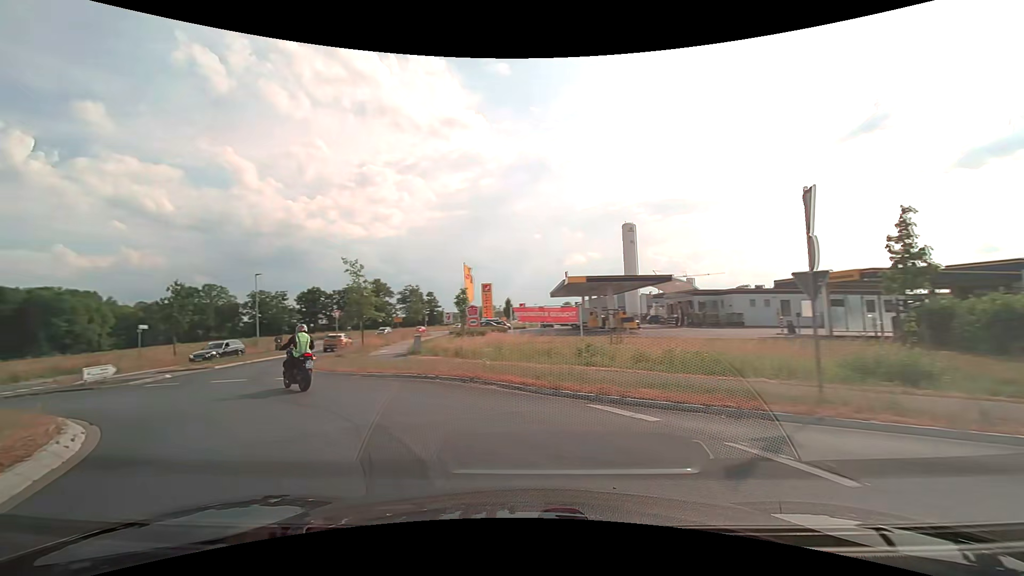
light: Day
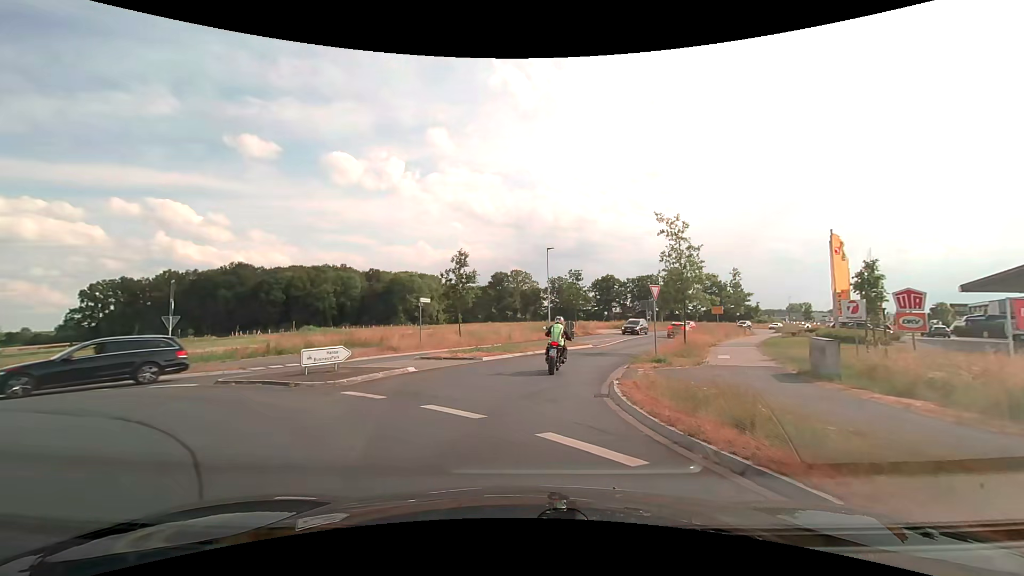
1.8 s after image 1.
(-4.8, +12.0) m; -36°
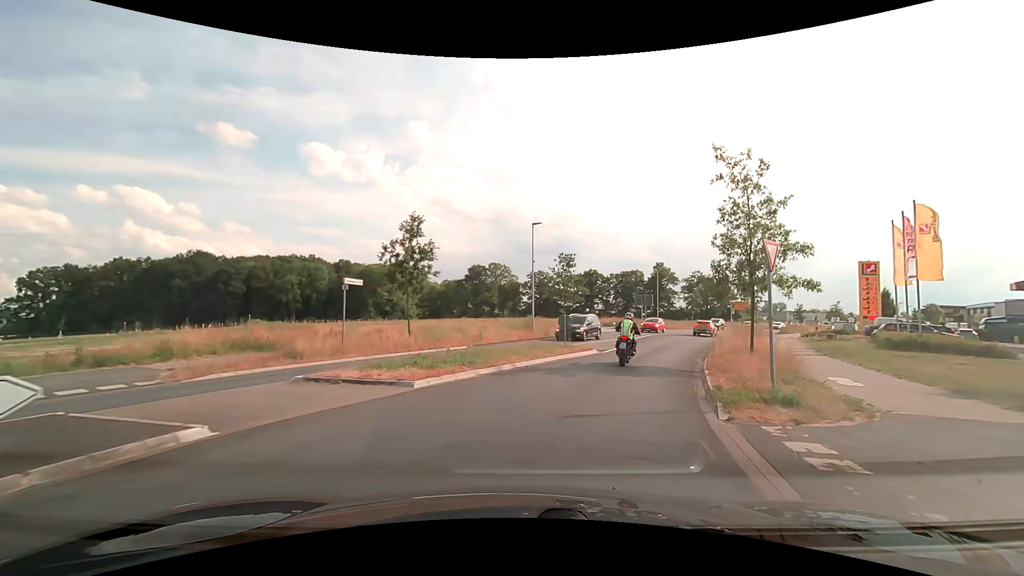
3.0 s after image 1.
(+0.1, +9.6) m; +2°
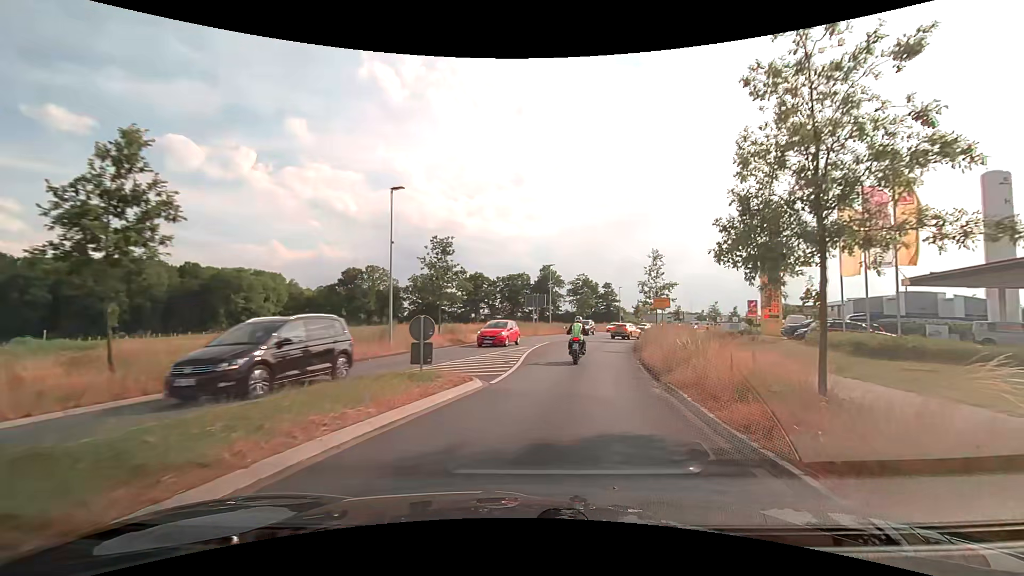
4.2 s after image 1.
(+1.1, +10.1) m; +13°
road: secondary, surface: asphalt
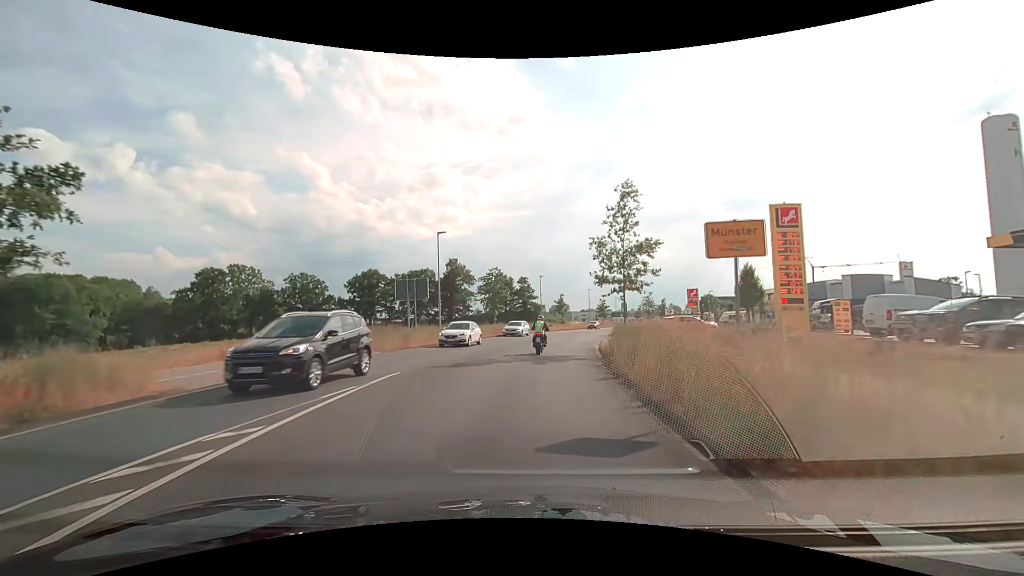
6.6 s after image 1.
(+2.8, +21.0) m; +10°
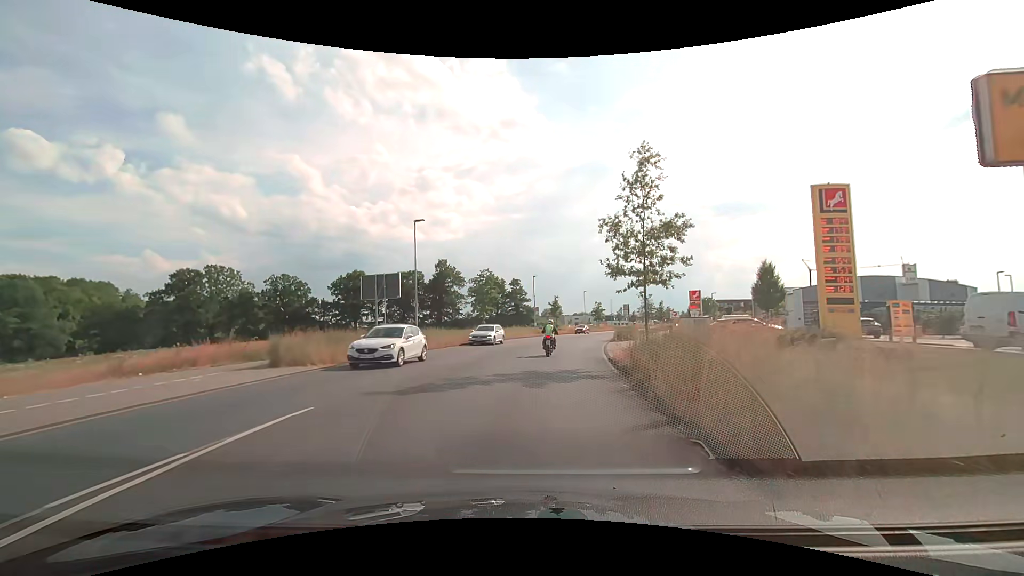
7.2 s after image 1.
(0.0, +5.3) m; +1°
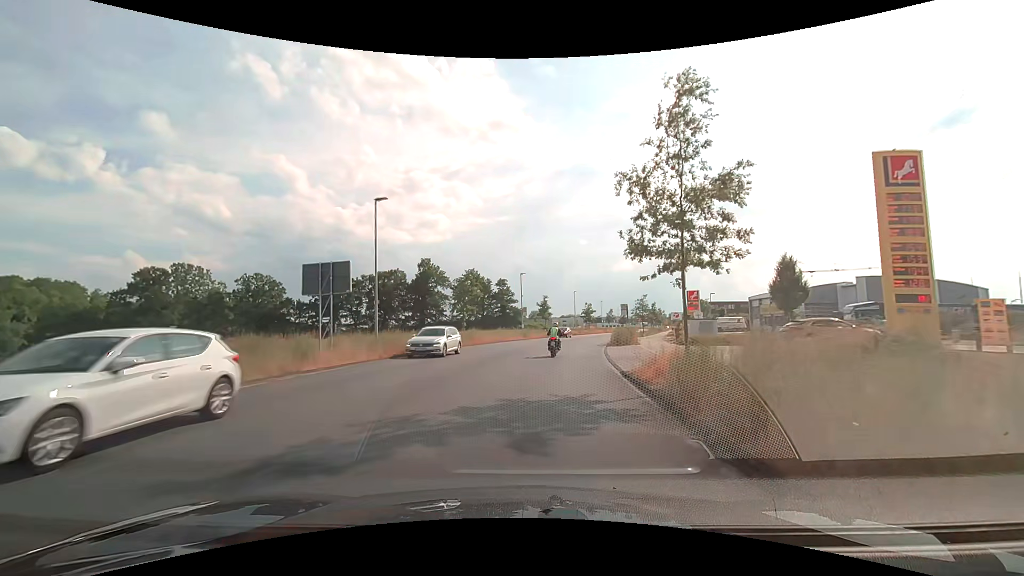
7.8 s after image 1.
(+0.1, +5.6) m; +1°
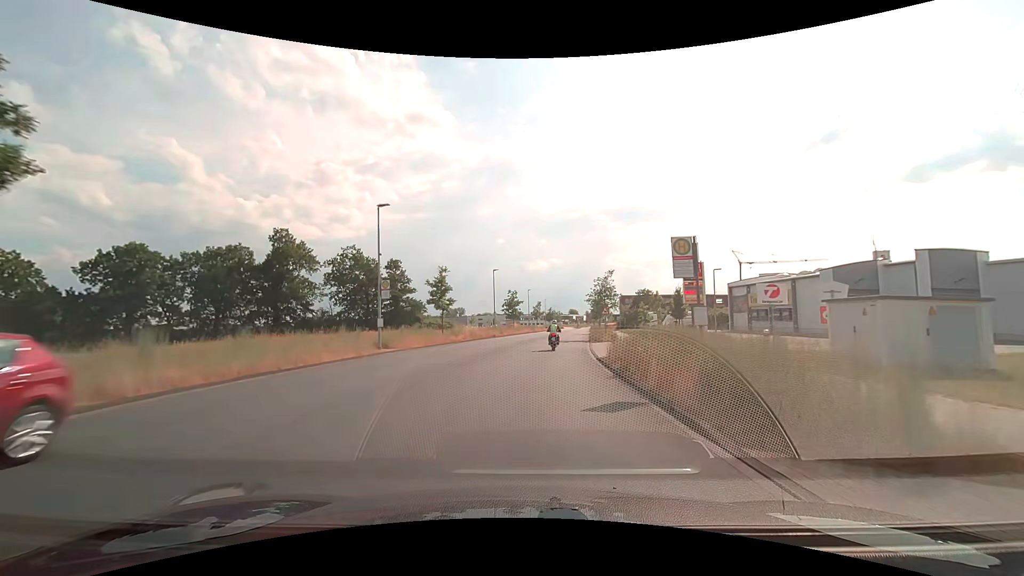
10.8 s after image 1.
(+2.8, +33.2) m; +10°
(0, +10) (+1, +20) (+1, +30) (+2, +40) (+4, +50) (+5, +60) (+6, +70) (+7, +80) (+9, +90) (+10, +99) m
